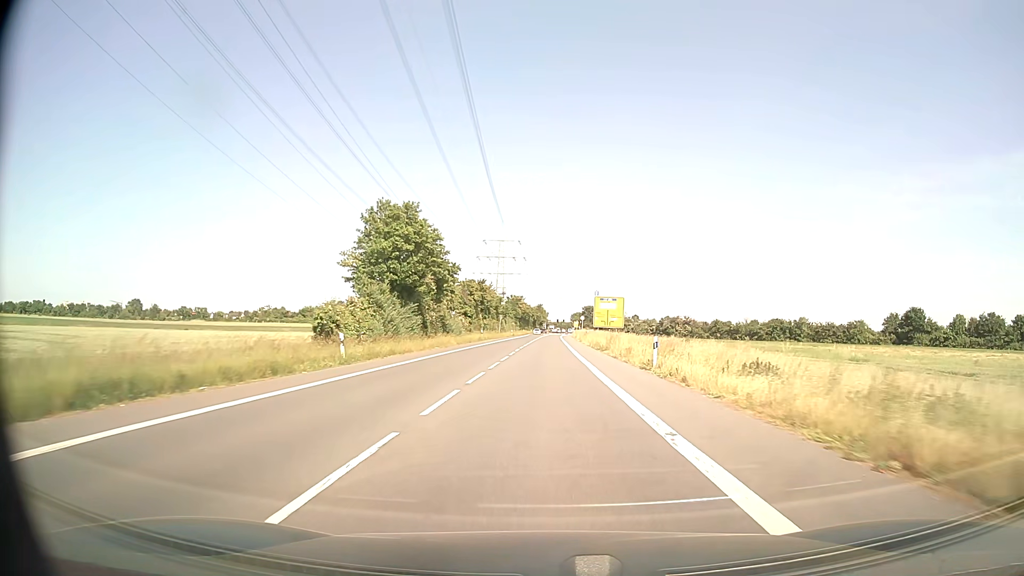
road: secondary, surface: asphalt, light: Day
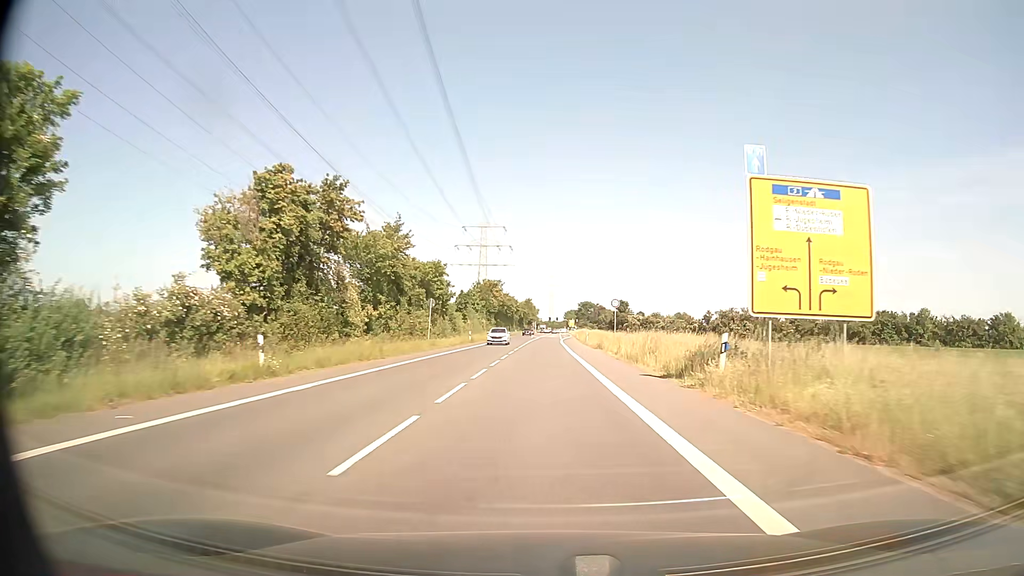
(+0.6, +58.5) m; +1°
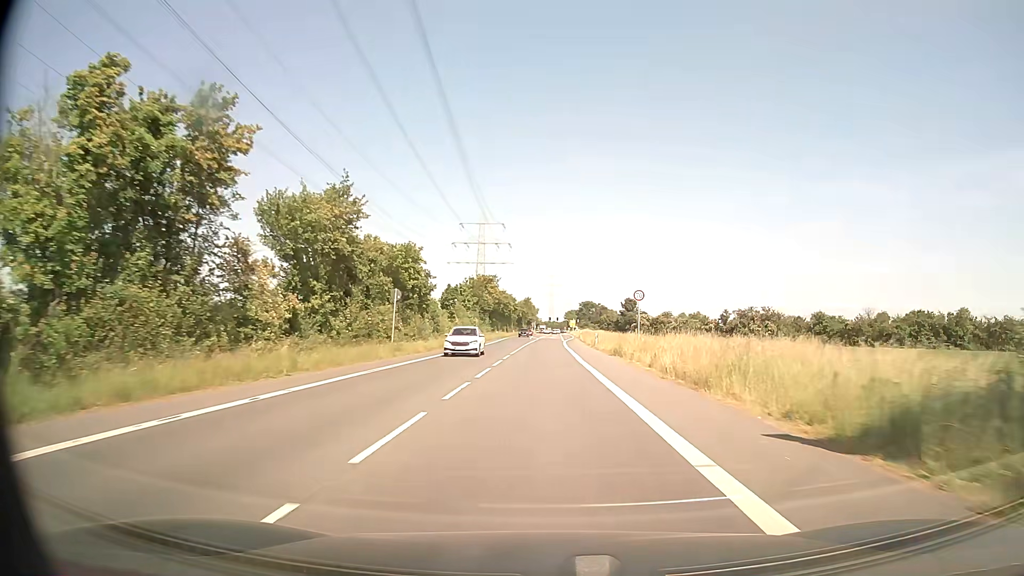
(0.0, +11.5) m; 0°
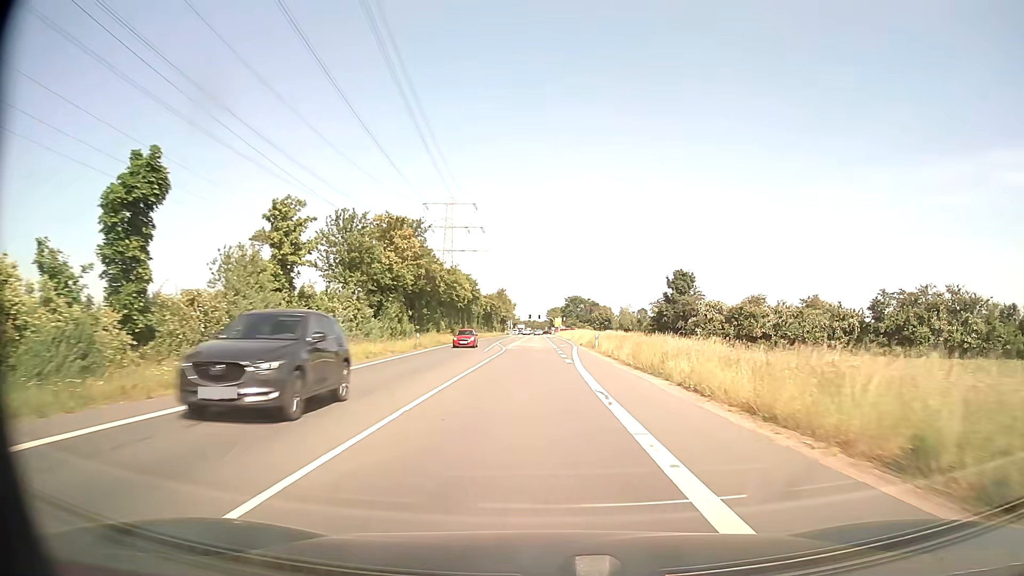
(+0.5, +56.1) m; +1°
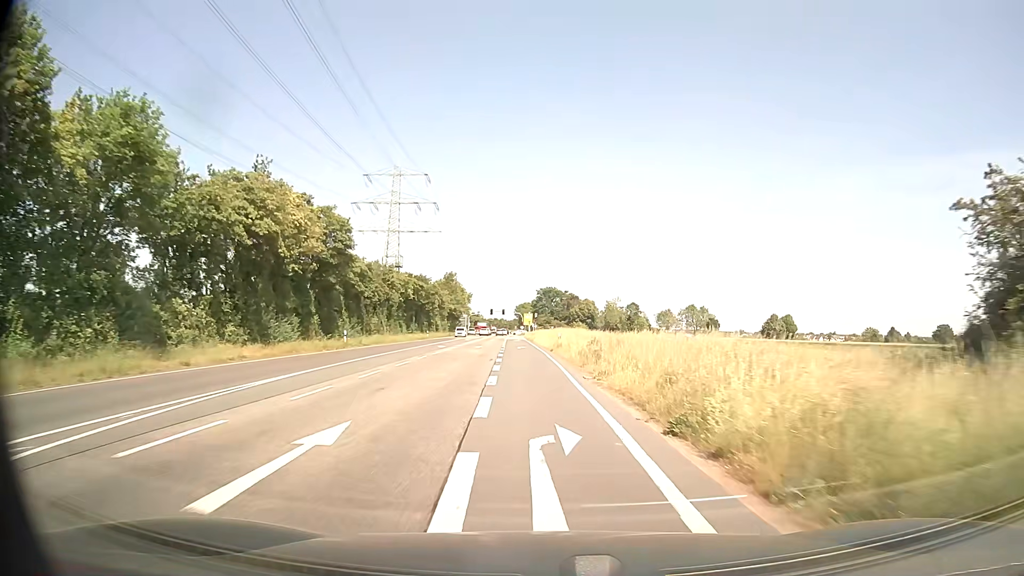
(+1.5, +54.2) m; +3°
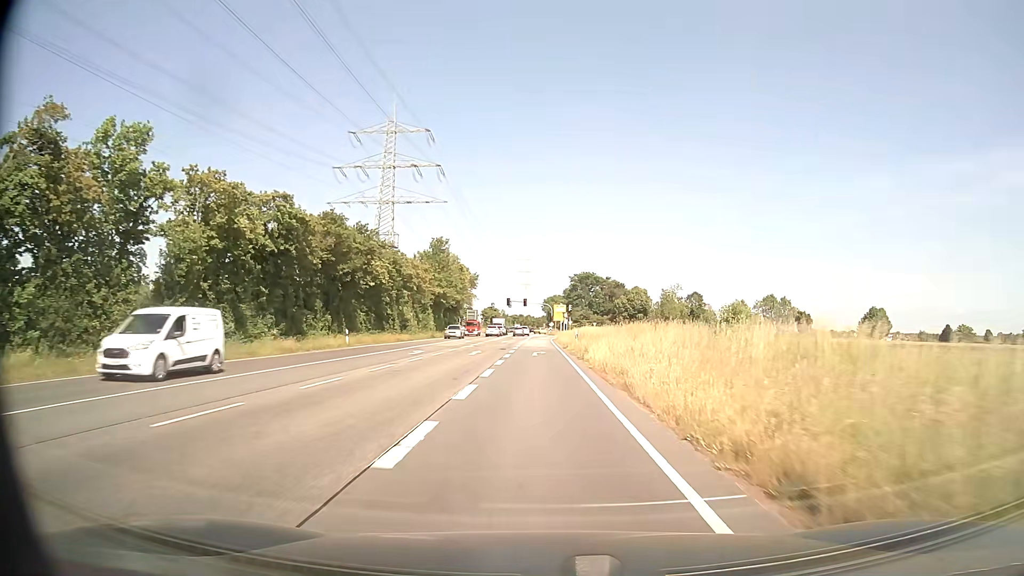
(-1.5, +52.1) m; -2°
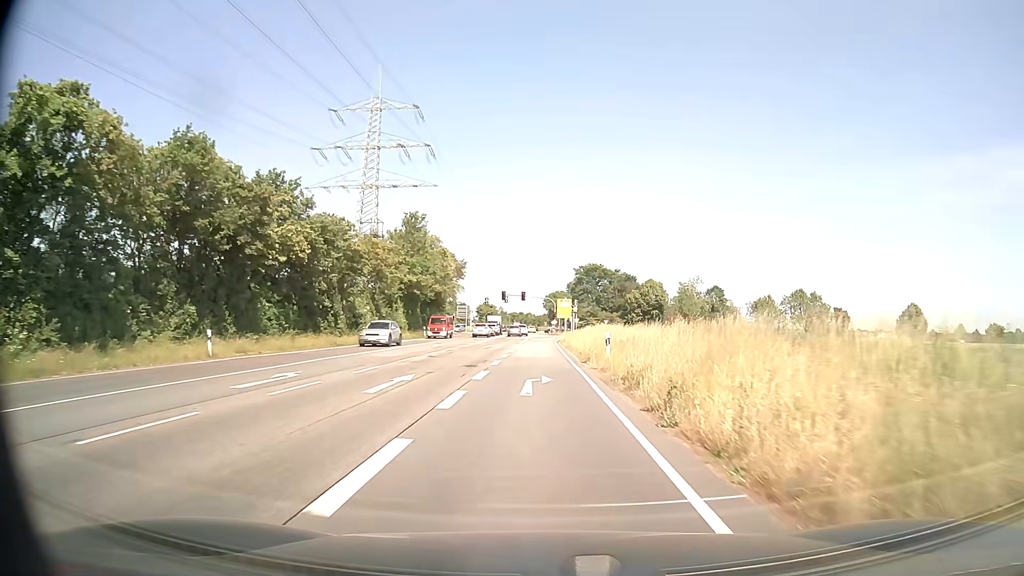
(-0.1, +19.5) m; 0°
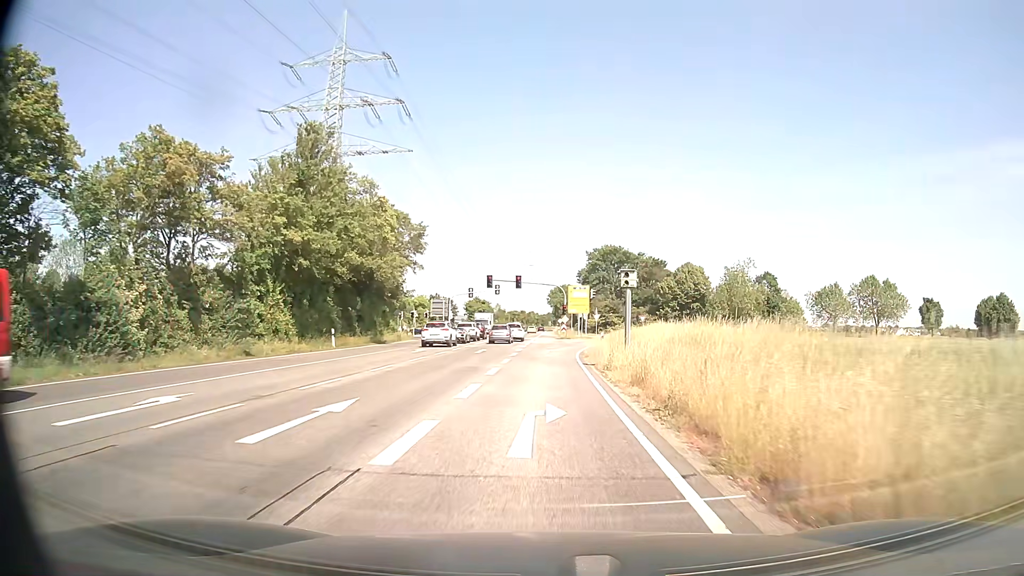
(0.0, +34.0) m; 0°
(0, +10) (0, +20) (0, +30) (+1, +40) (+2, +50) (+3, +60) (+7, +69) (+13, +77) (+21, +83) (+30, +87) m
